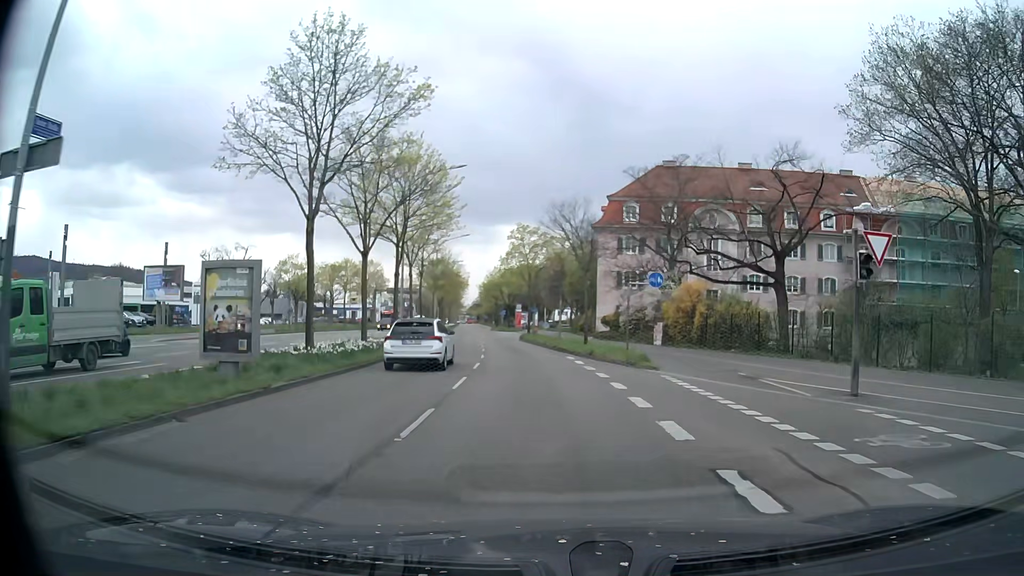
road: primary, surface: asphalt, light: Day
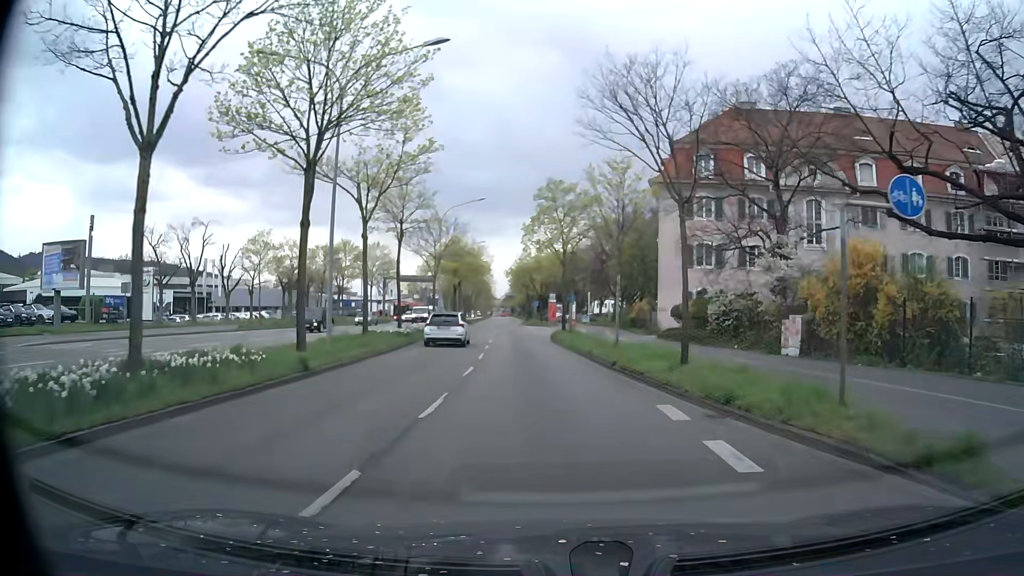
(-0.3, +16.9) m; -3°
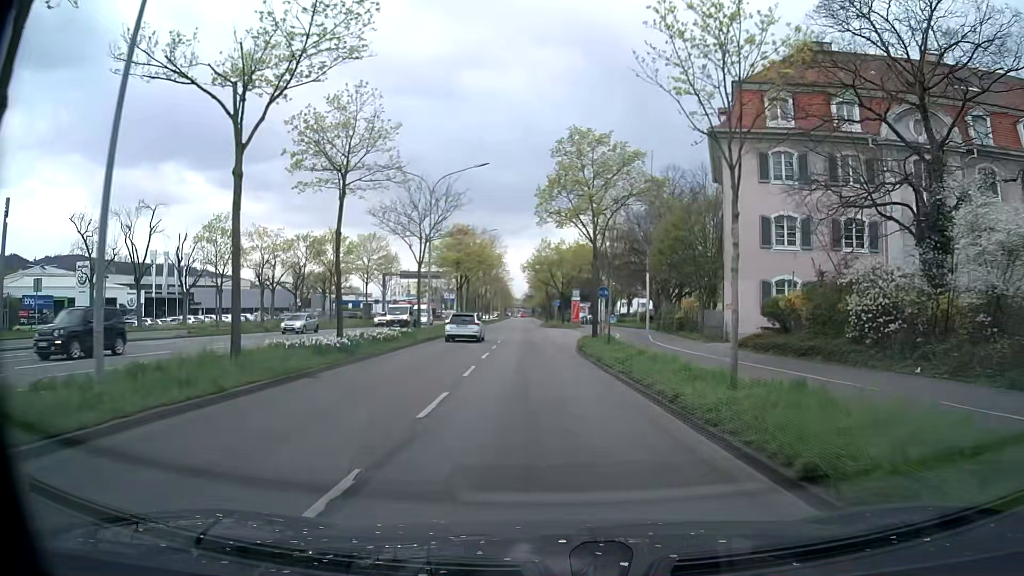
(-0.2, +12.1) m; -2°
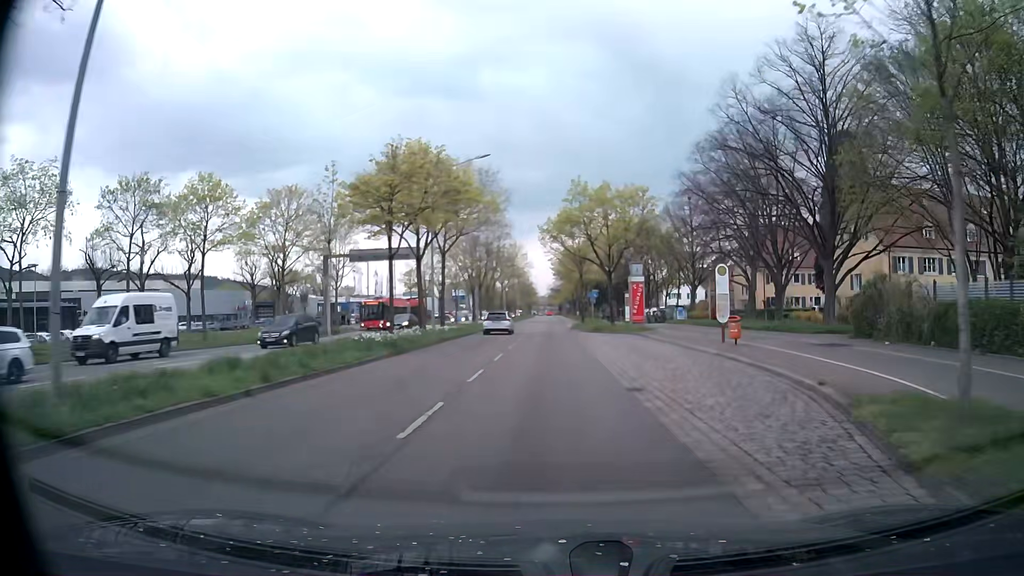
(-1.0, +32.0) m; -3°
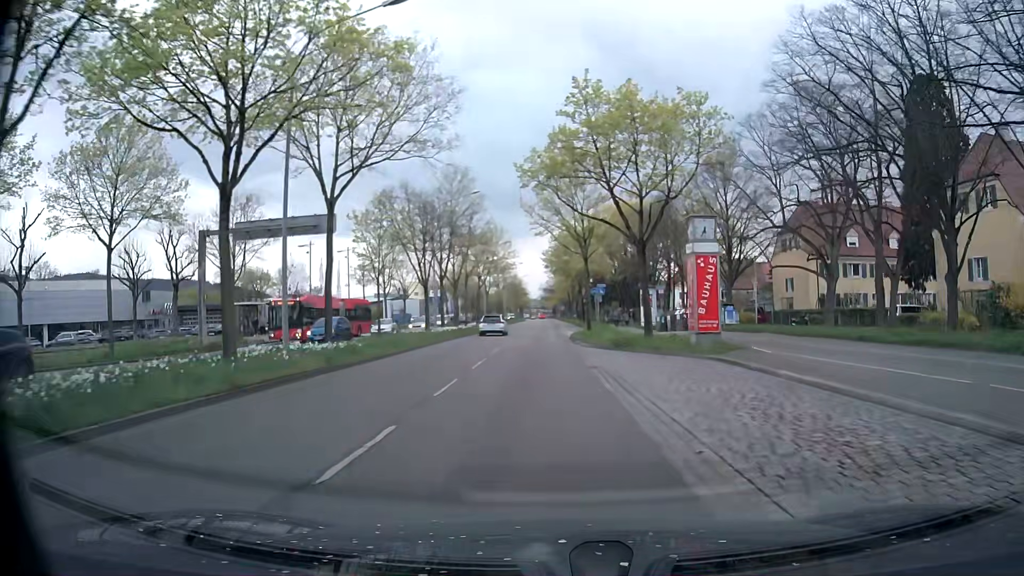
(+0.3, +19.9) m; 0°
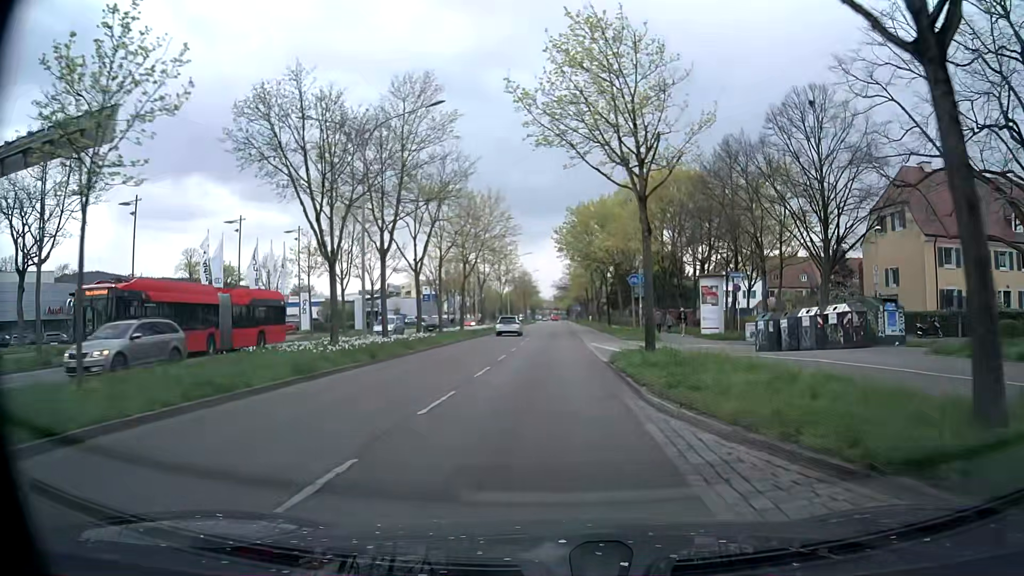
(0.0, +20.1) m; -1°
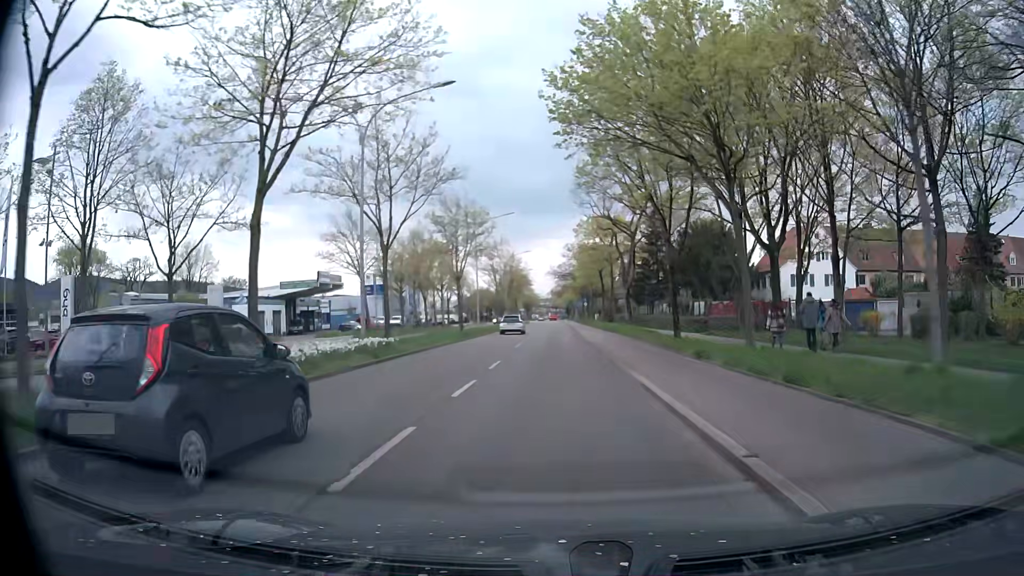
(+0.2, +34.2) m; +1°
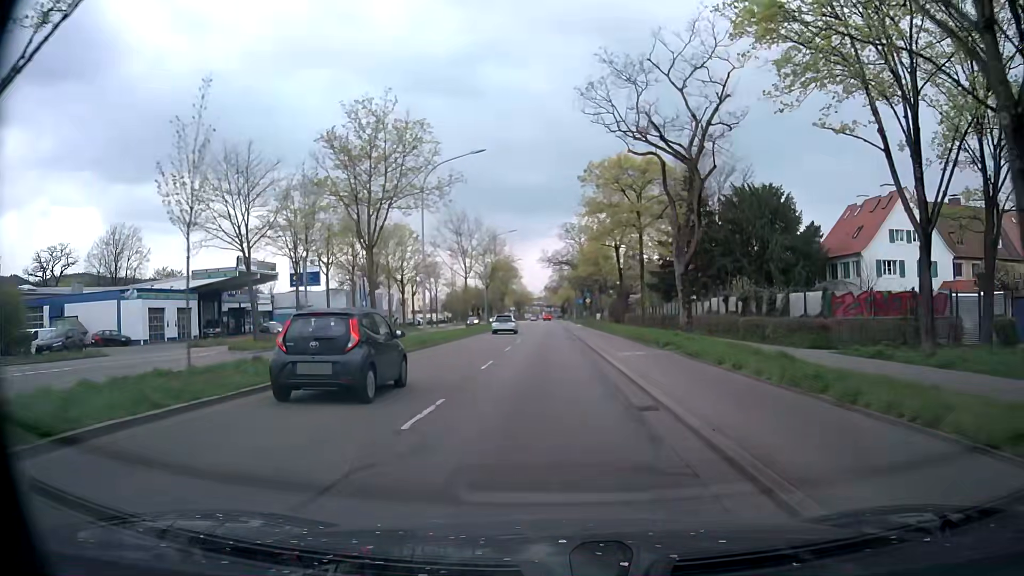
(-0.1, +21.4) m; 0°
(0, +10) (0, +20) (0, +30) (0, +40) (0, +50) (0, +60) (0, +70) (0, +80) (0, +90) (0, +100) m
